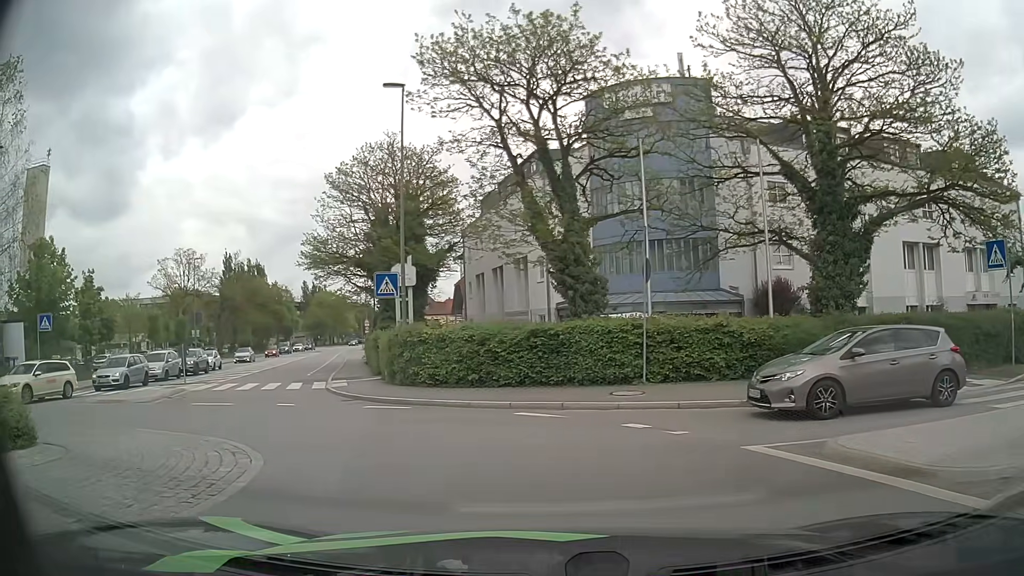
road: tertiary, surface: asphalt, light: Day
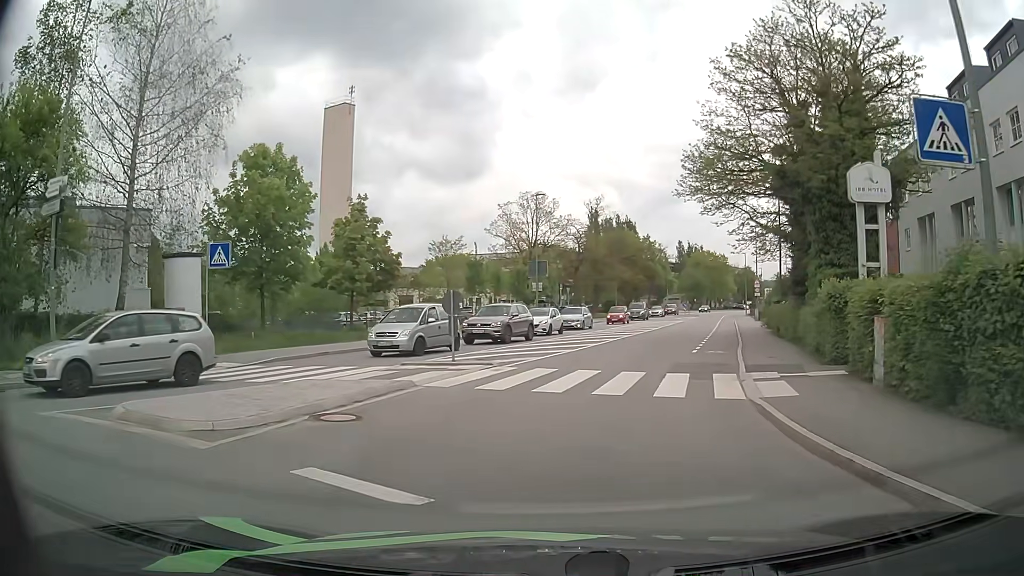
(-4.8, +14.0) m; -33°
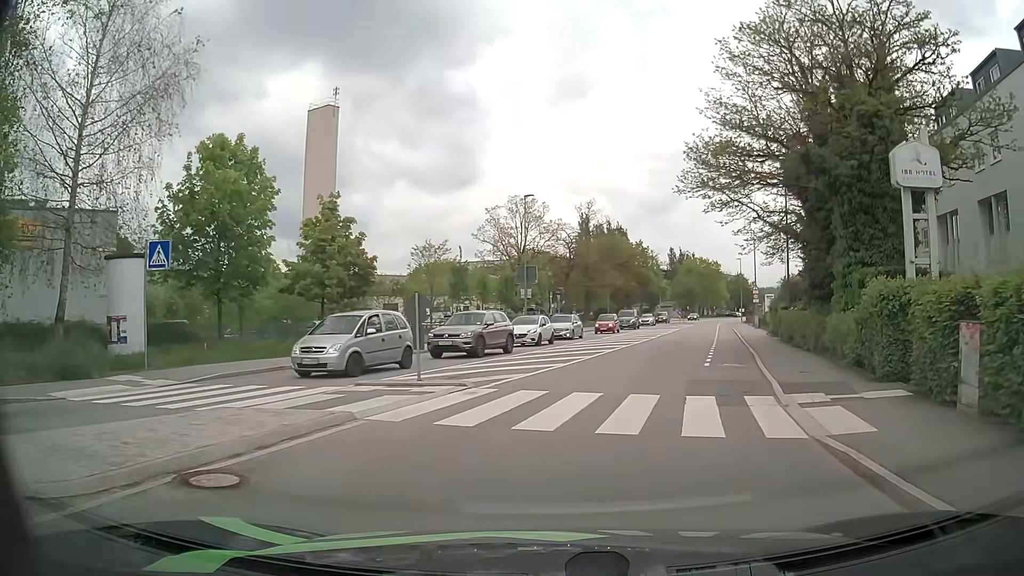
(0.0, +3.2) m; +1°
(+1, +10) (+2, +20) (+5, +30) (+7, +39) (+10, +49) (+12, +59) (+15, +68) (+17, +78) (+20, +88) (+23, +97) m
